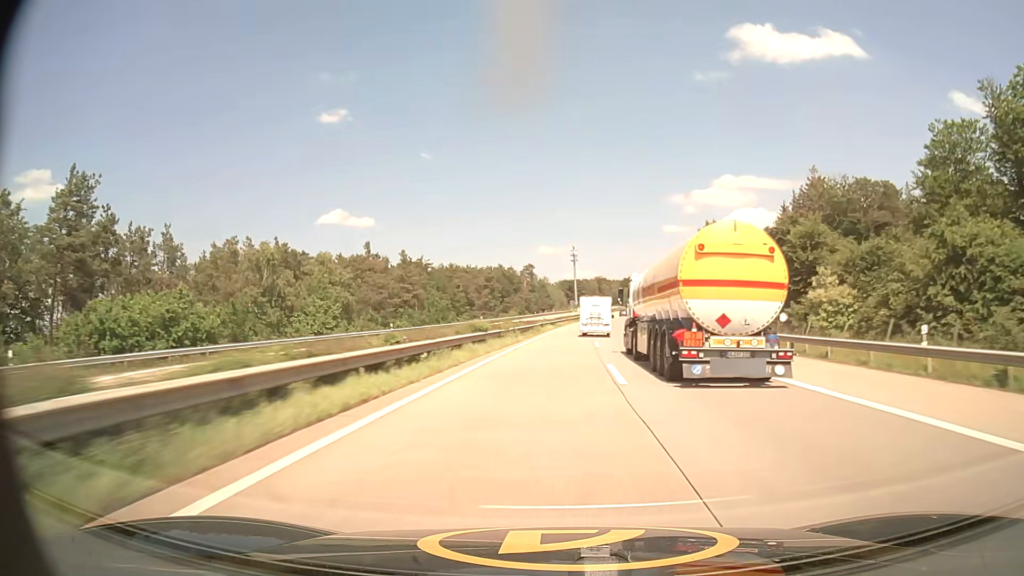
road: motorway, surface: asphalt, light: Day
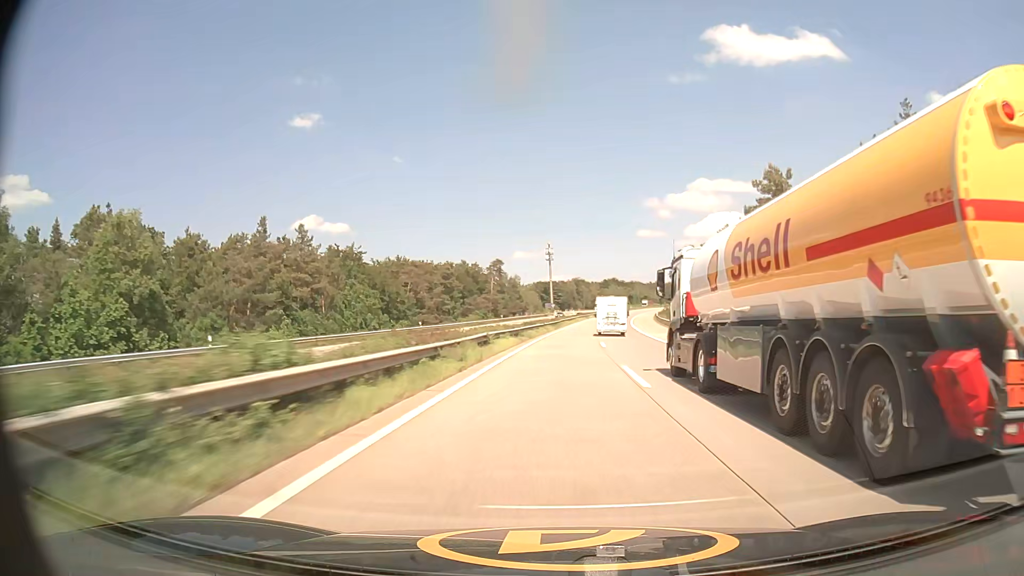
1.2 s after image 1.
(+0.7, +36.0) m; +2°
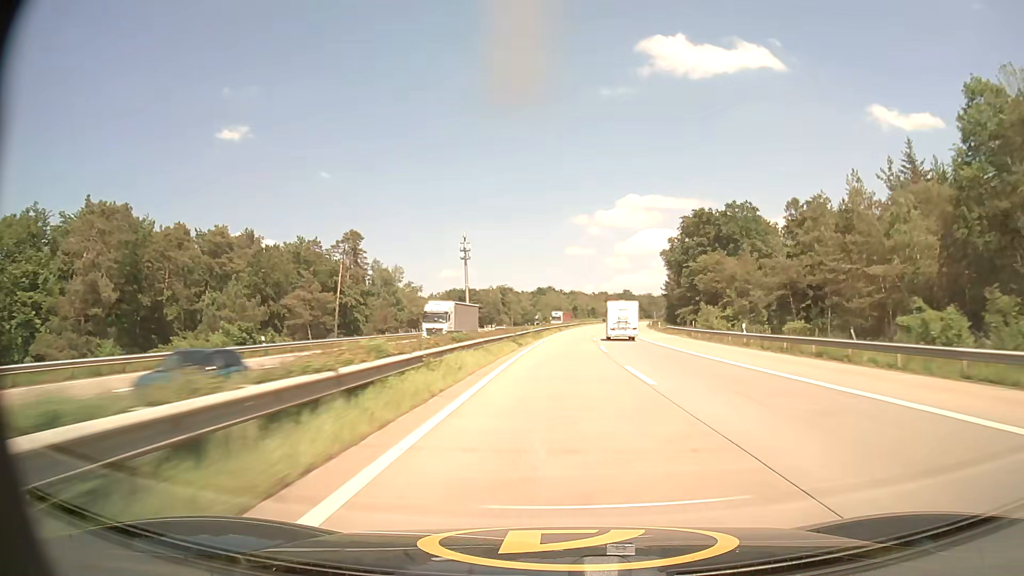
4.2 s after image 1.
(+4.7, +90.0) m; +6°
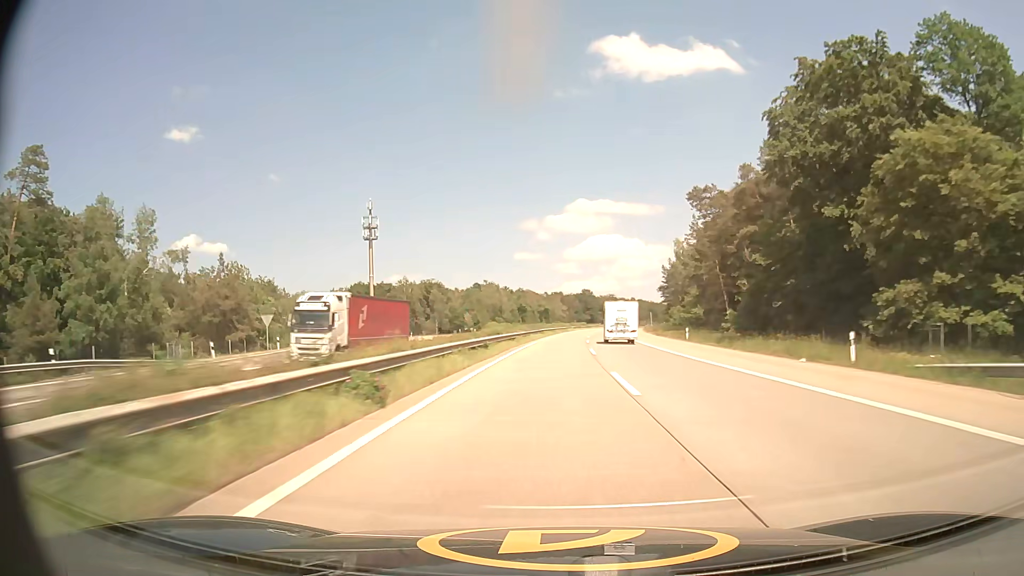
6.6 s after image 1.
(+3.0, +72.6) m; +4°
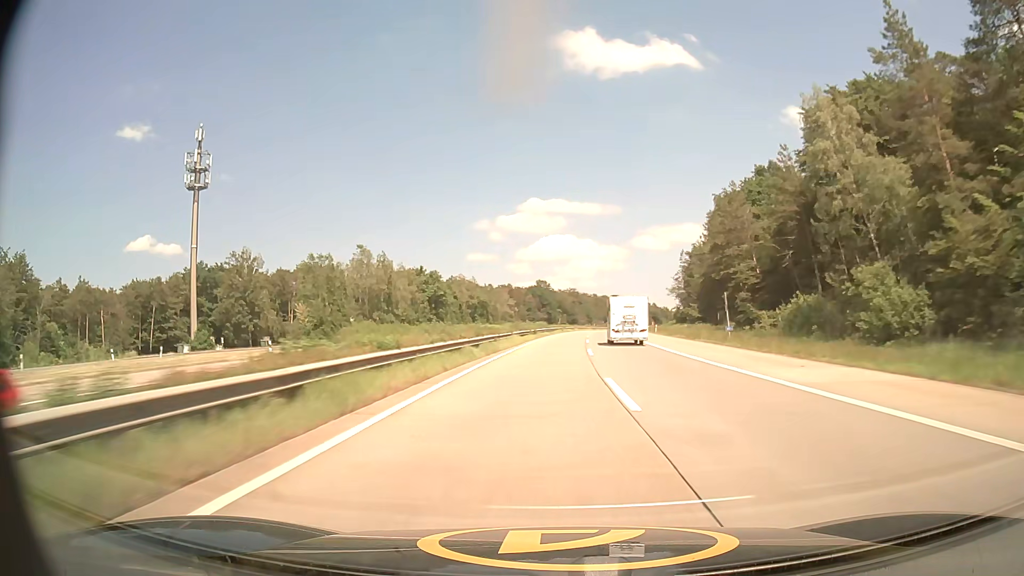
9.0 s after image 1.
(+2.9, +74.1) m; +4°
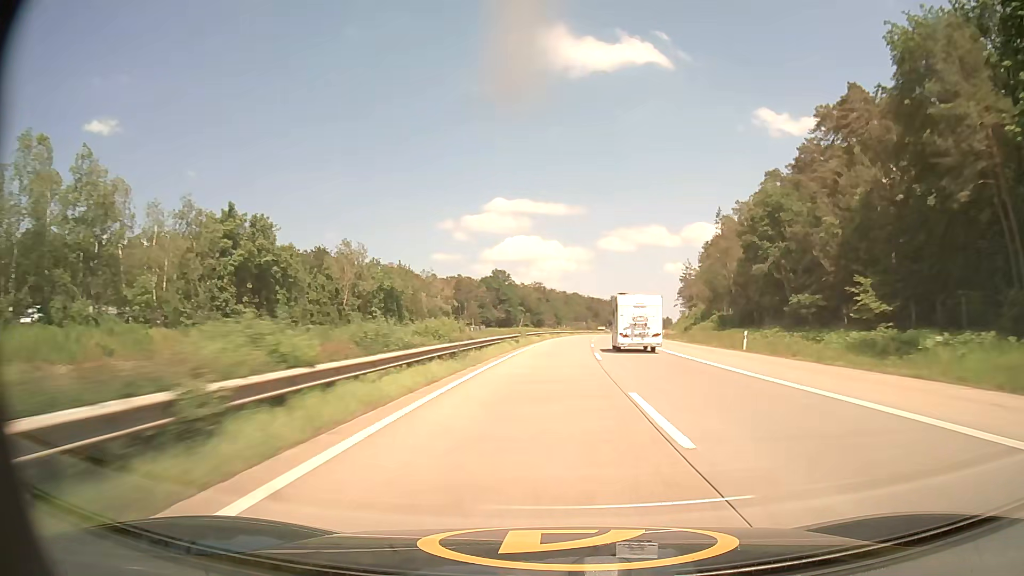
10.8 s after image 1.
(+1.4, +56.6) m; +3°
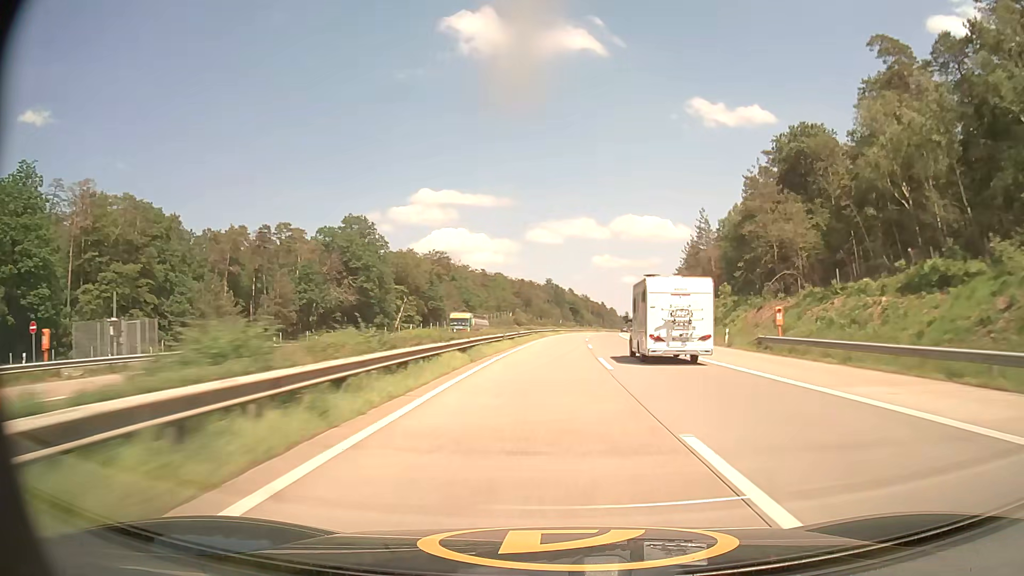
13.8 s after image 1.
(+4.9, +95.3) m; +6°
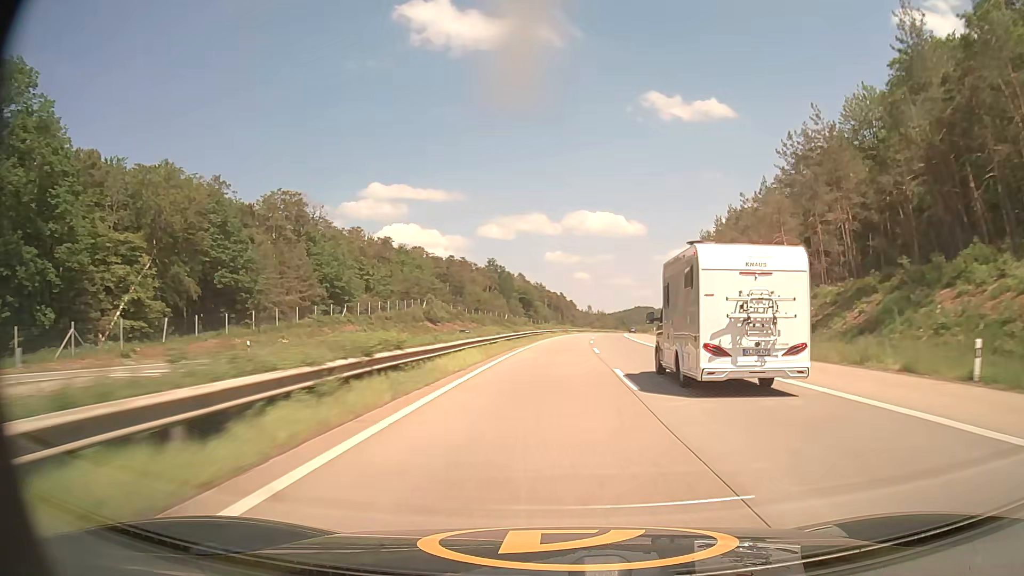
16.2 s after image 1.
(+2.8, +77.6) m; +4°
(0, +10) (0, +20) (0, +30) (+1, +40) (+1, +50) (+2, +60) (+3, +70) (+3, +80) (+4, +90) (+5, +100) m
